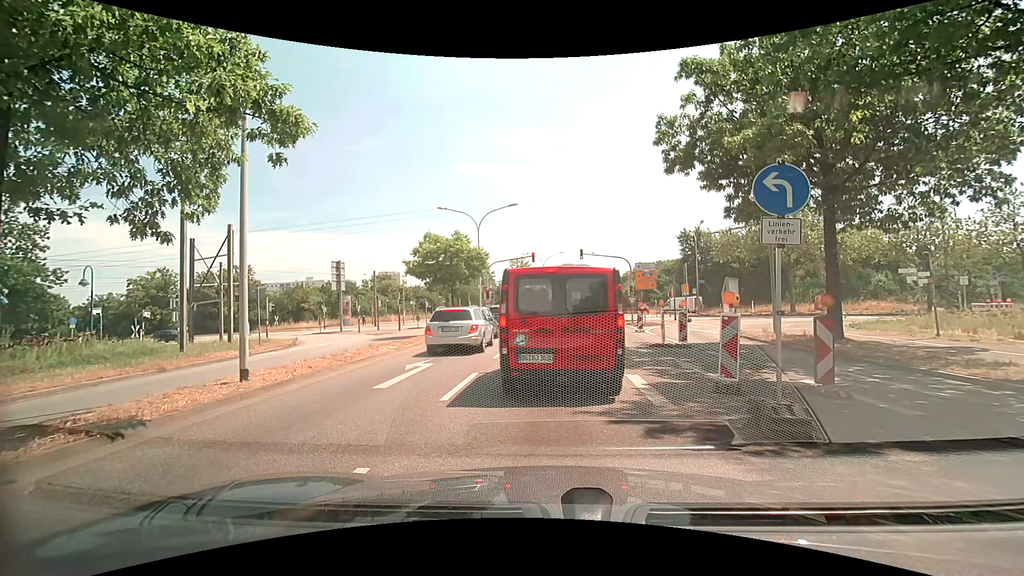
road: secondary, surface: asphalt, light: Day
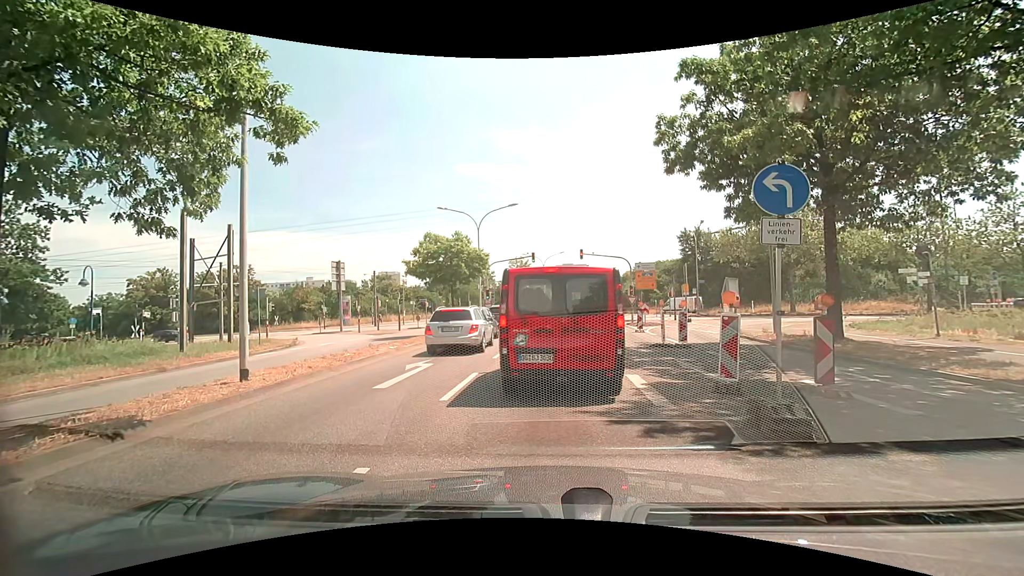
(0.0, 0.0) m; 0°
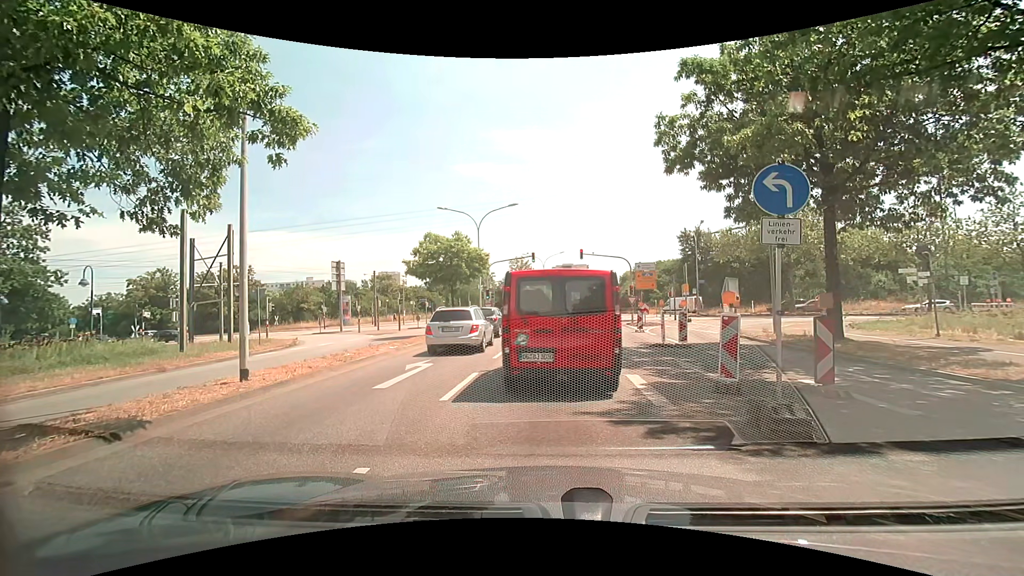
(0.0, 0.0) m; 0°
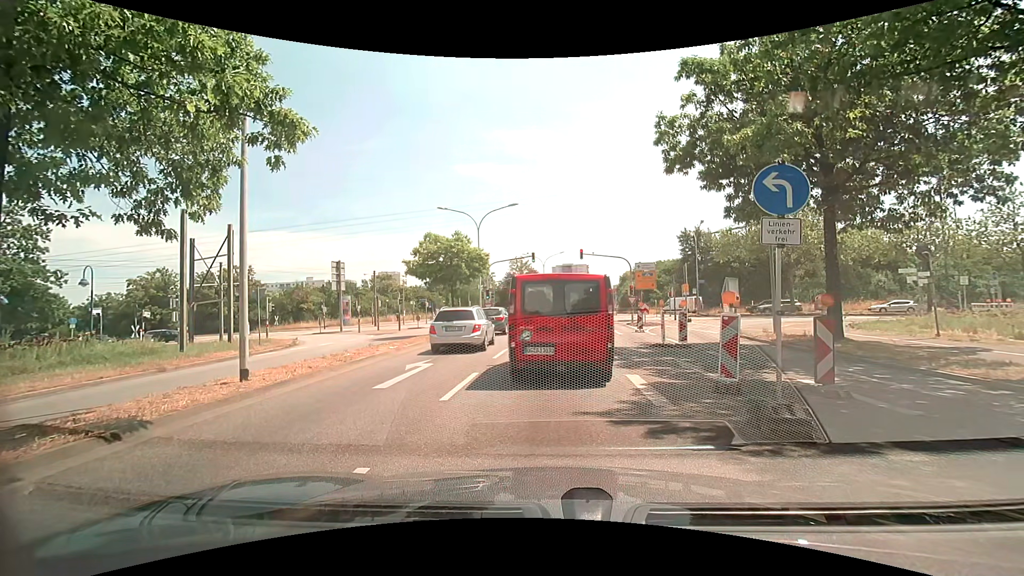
(0.0, 0.0) m; 0°
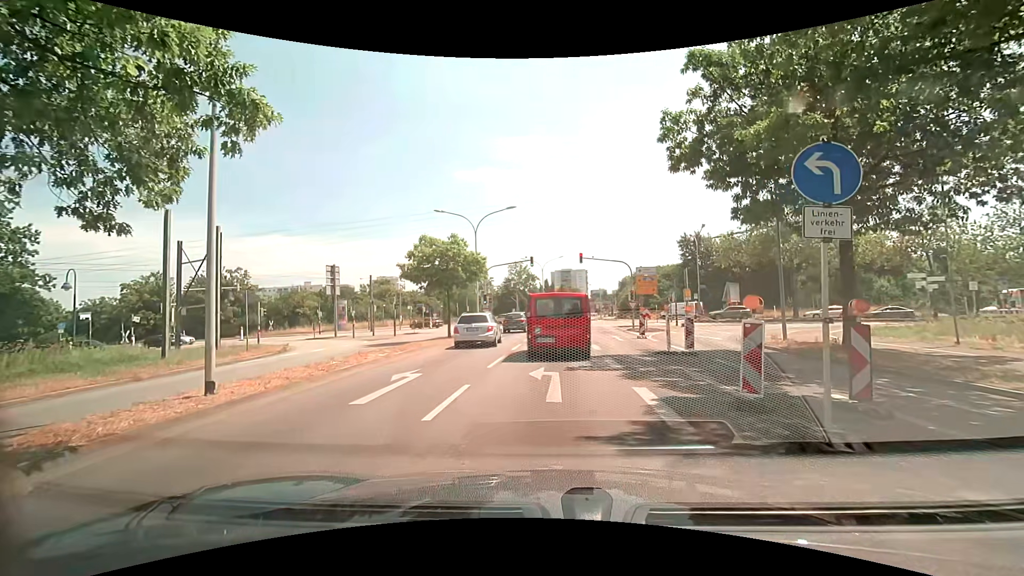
(0.0, +1.2) m; 0°
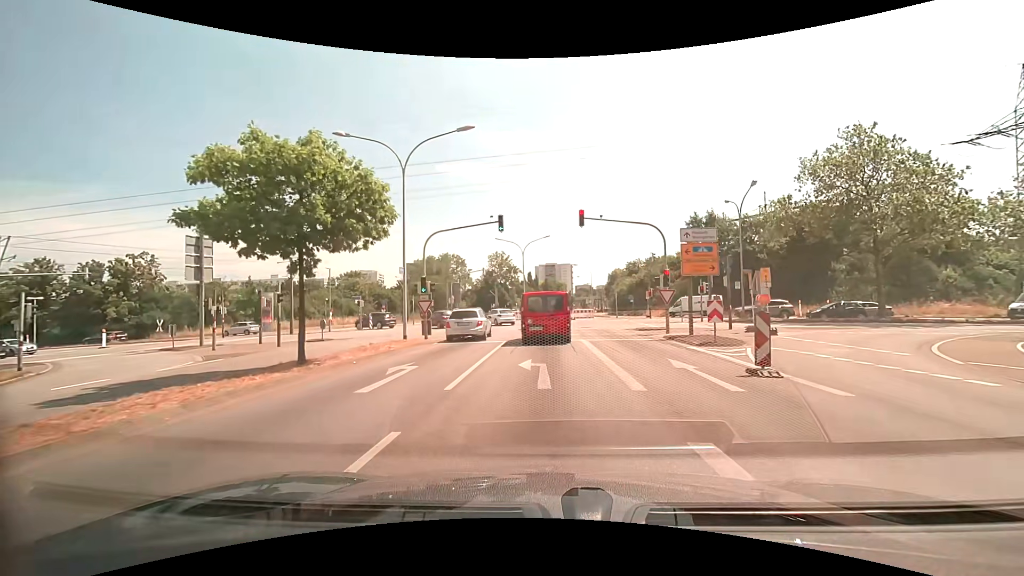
(+0.2, +17.0) m; +2°
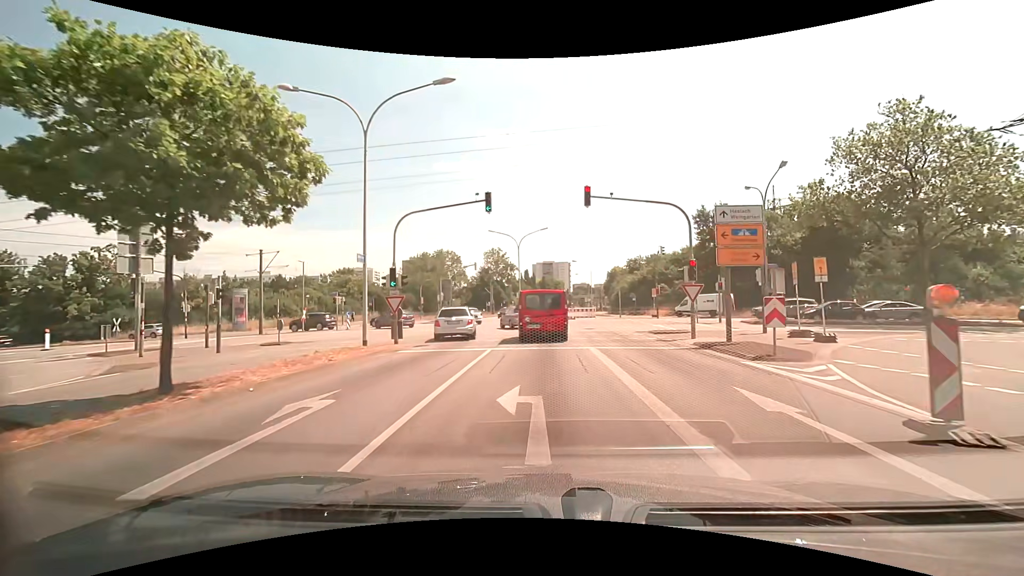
(0.0, +4.6) m; 0°
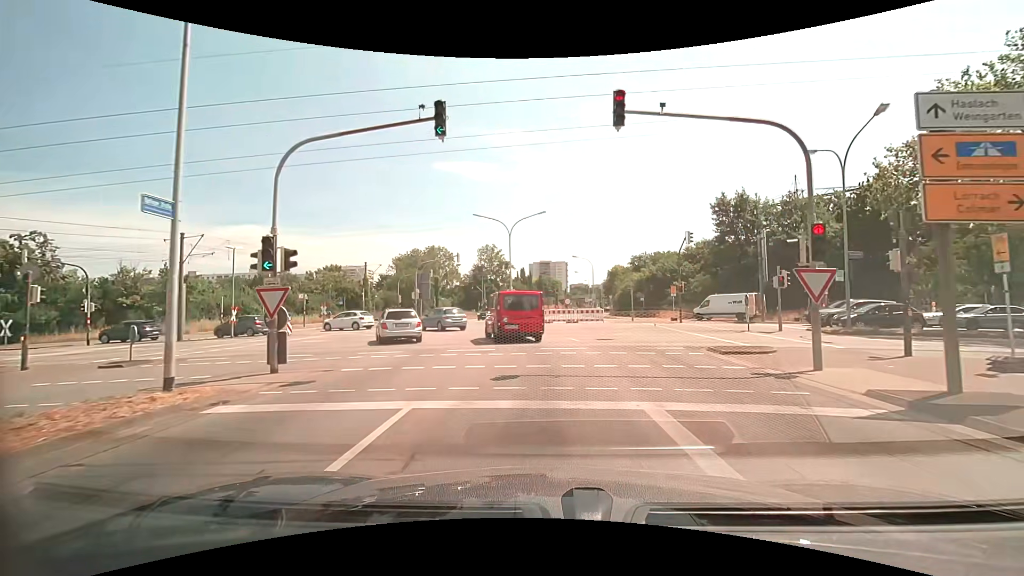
(+0.1, +9.1) m; +1°
(0, +10) (-1, +20) (-4, +29) (-10, +37) (-20, +40) (-30, +41) (-40, +42) (-50, +43) (-60, +43) (-70, +43) m
